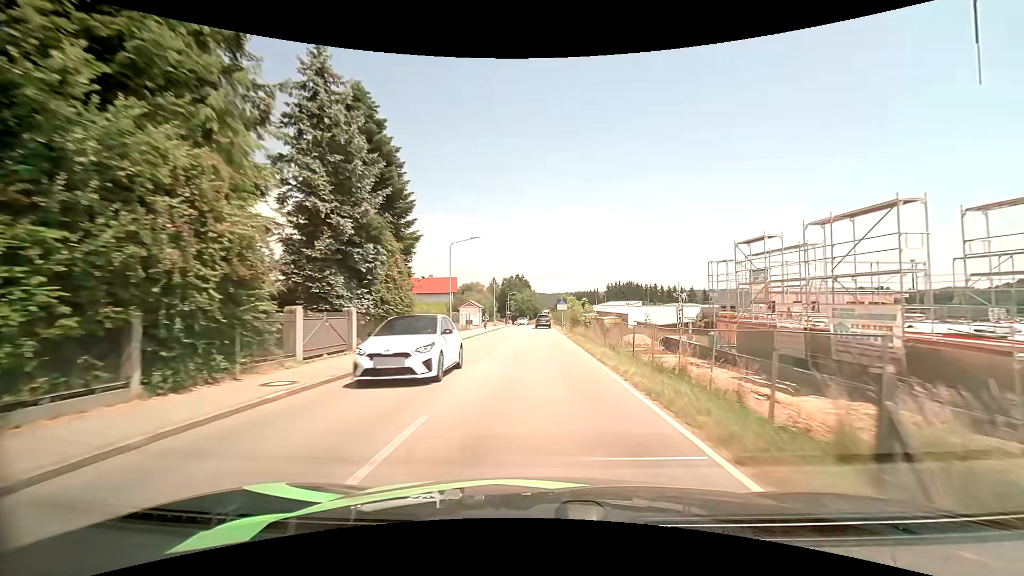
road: tertiary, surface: asphalt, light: Day
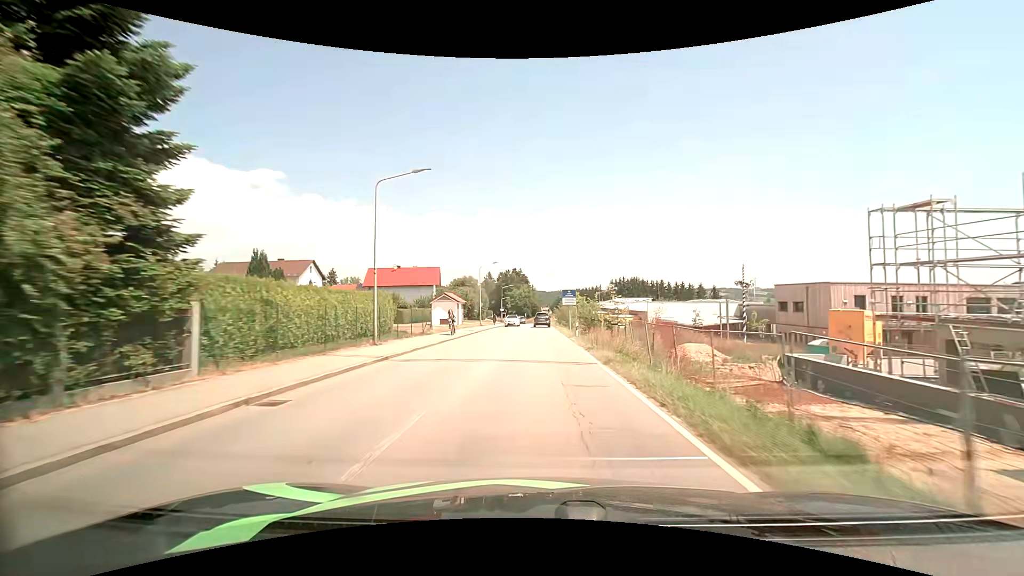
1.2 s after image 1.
(0.0, +17.8) m; 0°
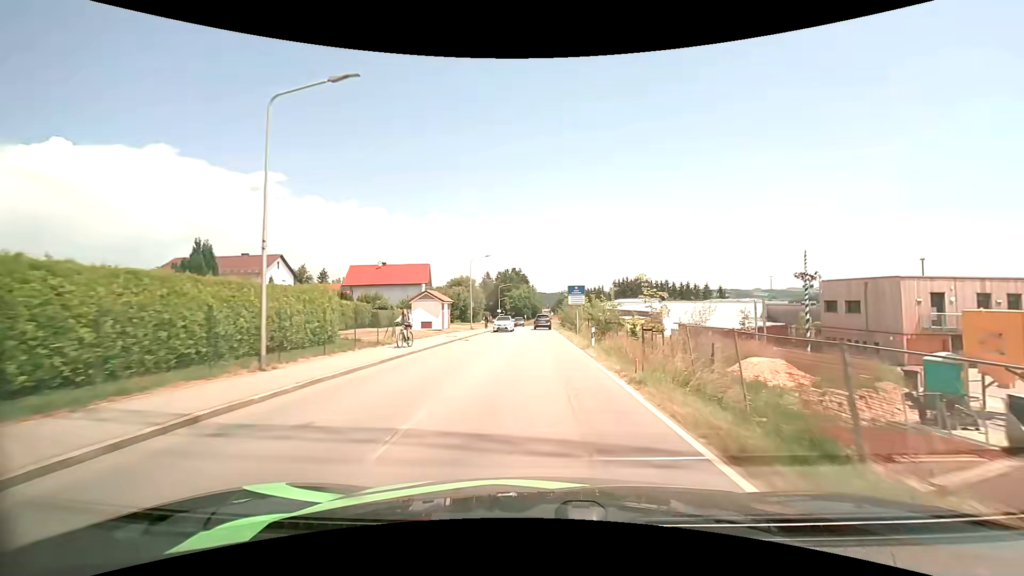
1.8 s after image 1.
(0.0, +8.7) m; 0°
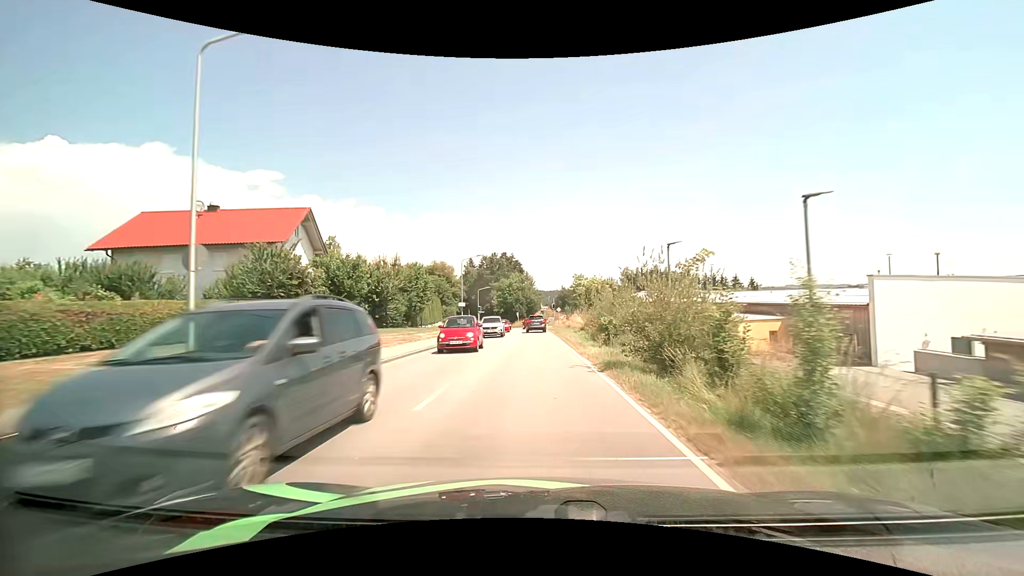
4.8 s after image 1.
(+0.2, +42.0) m; 0°
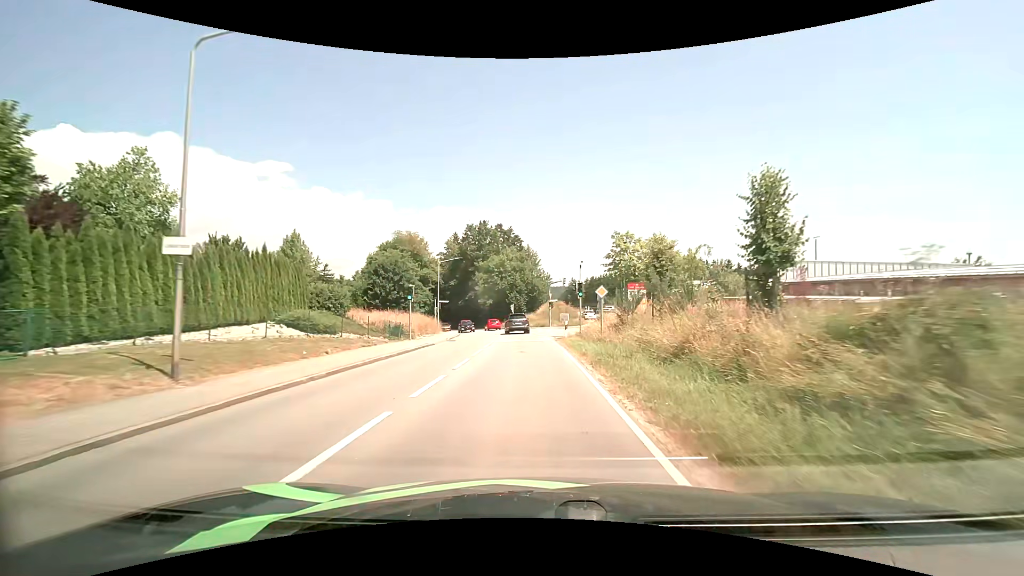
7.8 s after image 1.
(0.0, +39.0) m; -1°
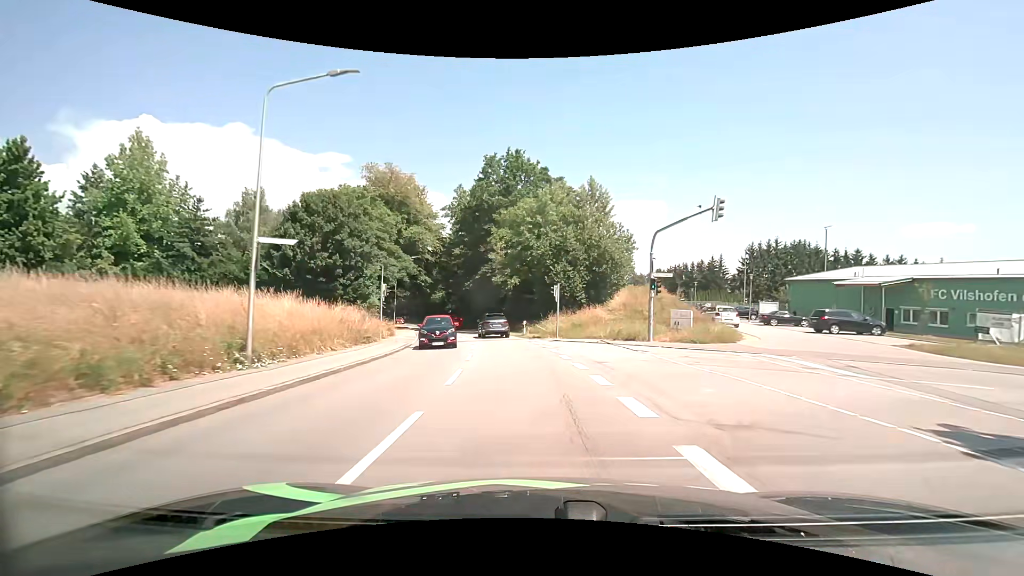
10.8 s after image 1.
(-1.6, +38.6) m; -5°
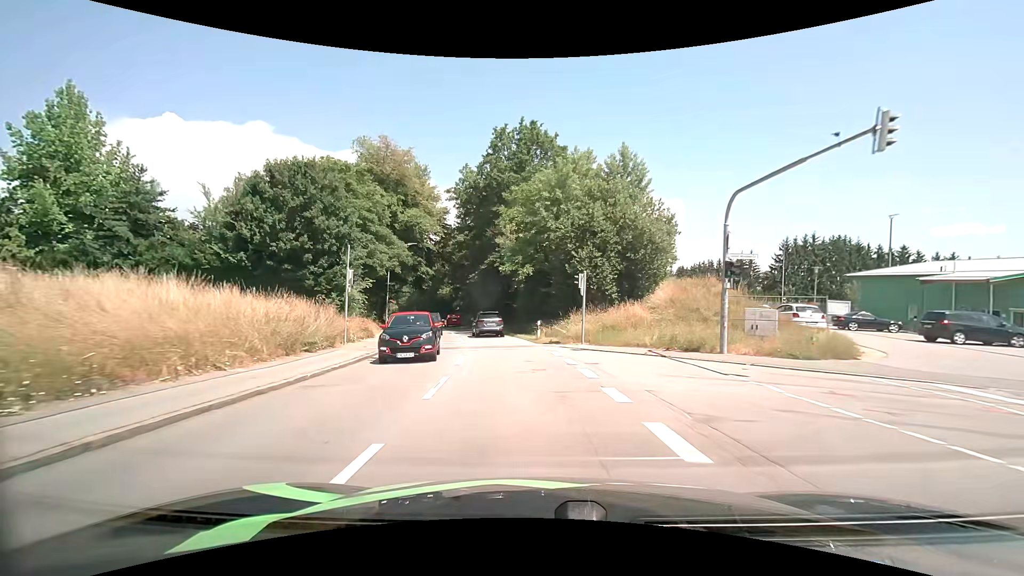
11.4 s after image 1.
(-0.1, +7.9) m; -2°
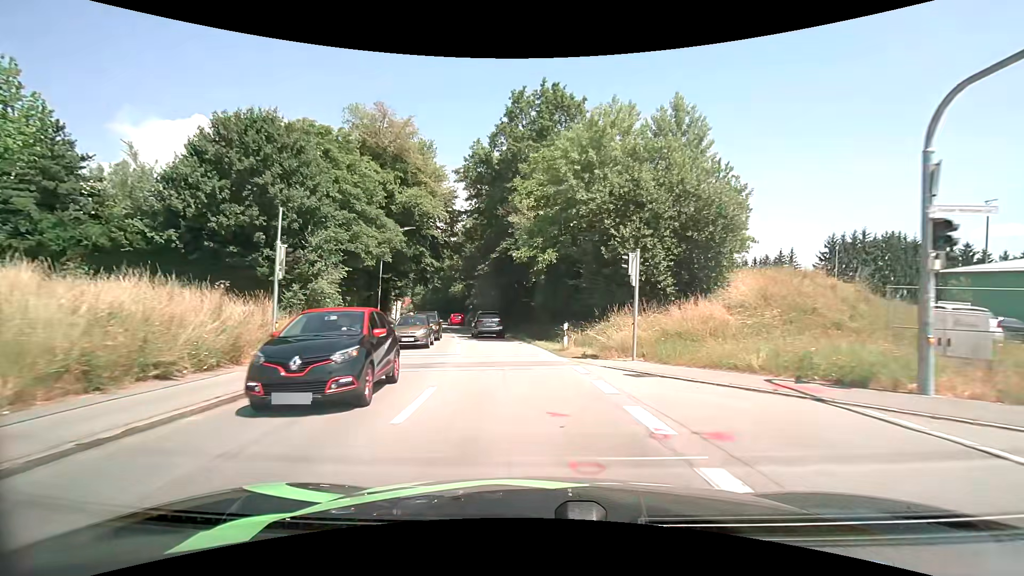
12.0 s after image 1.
(-0.1, +7.9) m; -2°
(0, +10) (-1, +20) (-3, +30) (-5, +40) (-7, +49) (-10, +59) (-13, +69) (-15, +78) (-18, +88) (-21, +97) m
